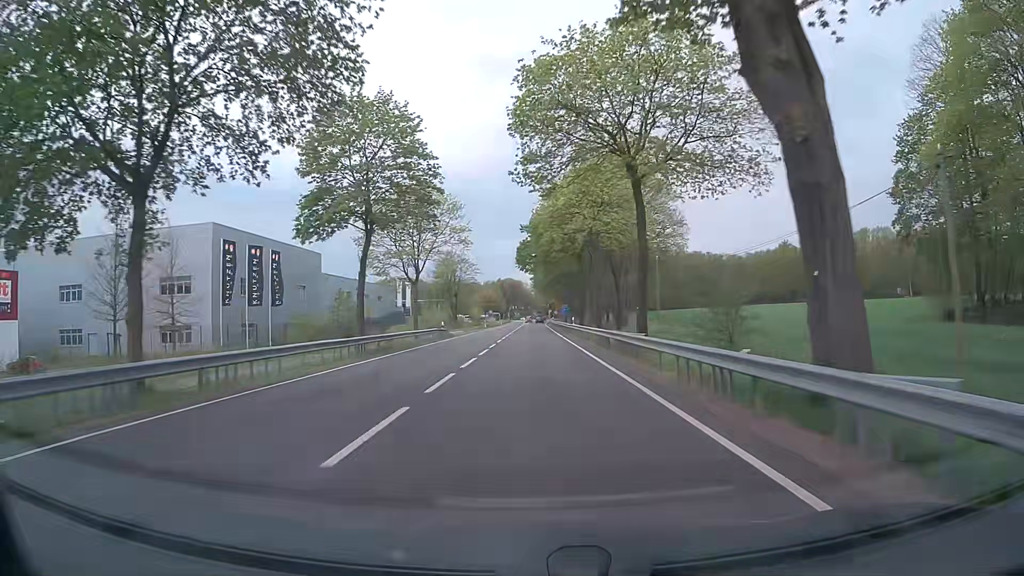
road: primary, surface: asphalt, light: Day
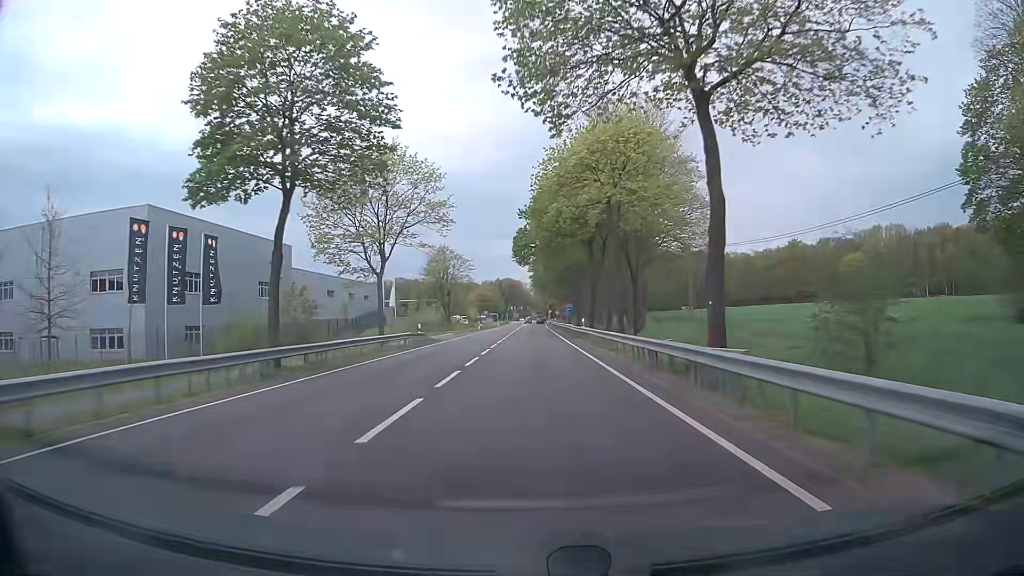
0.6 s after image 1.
(0.0, +10.8) m; 0°
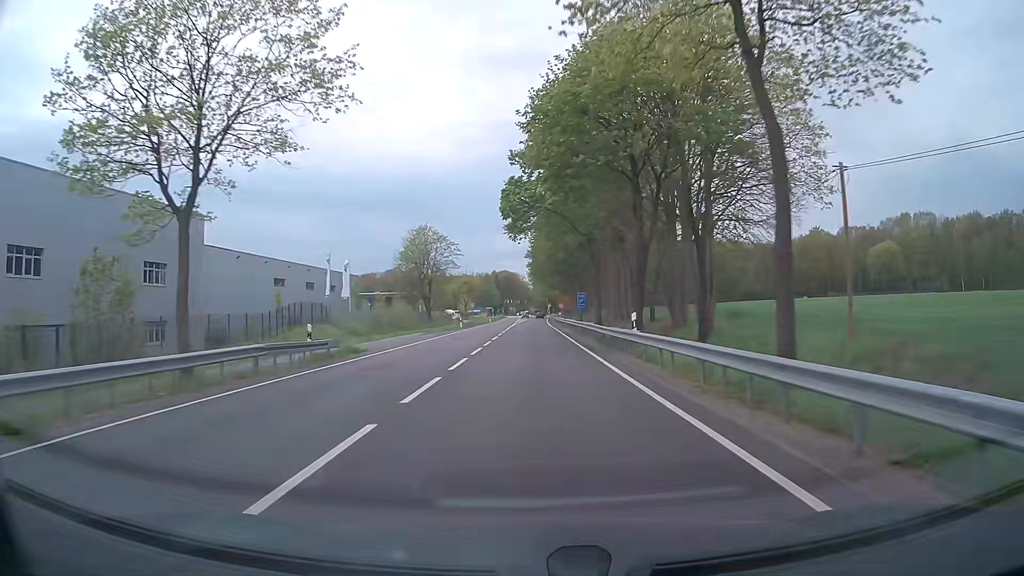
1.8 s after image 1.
(+0.1, +21.0) m; 0°
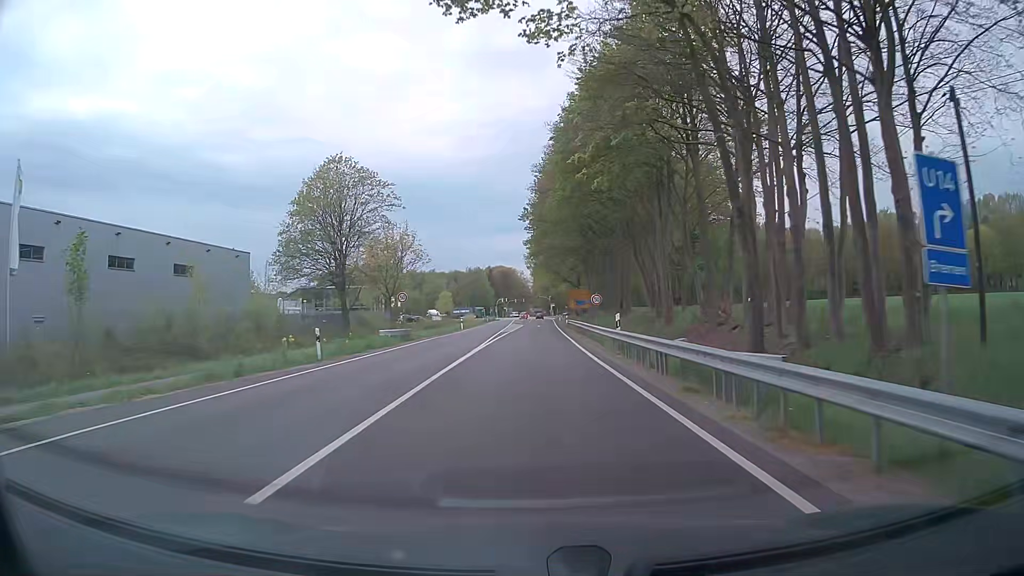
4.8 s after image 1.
(0.0, +46.9) m; 0°
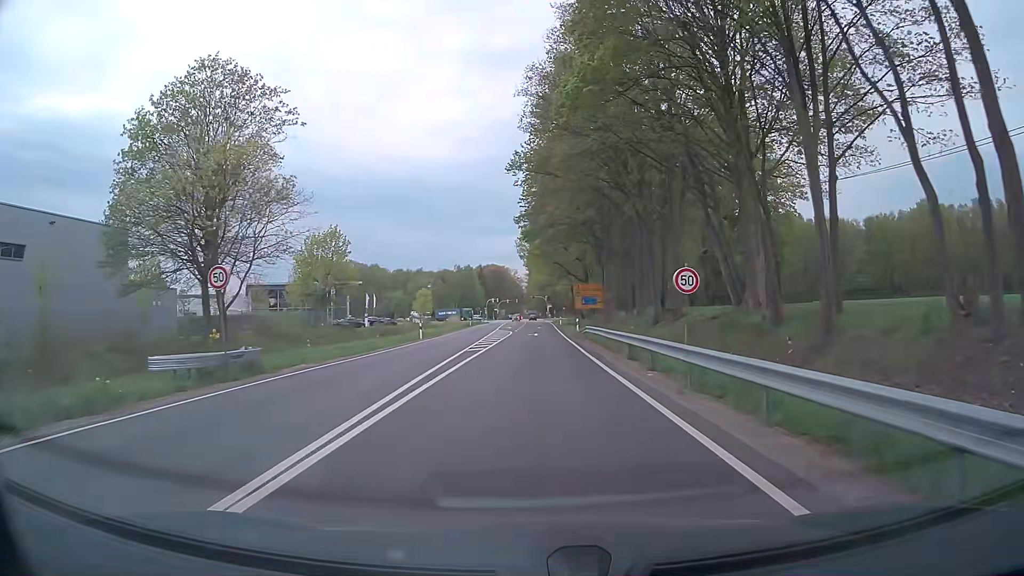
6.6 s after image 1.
(-0.1, +24.0) m; 0°
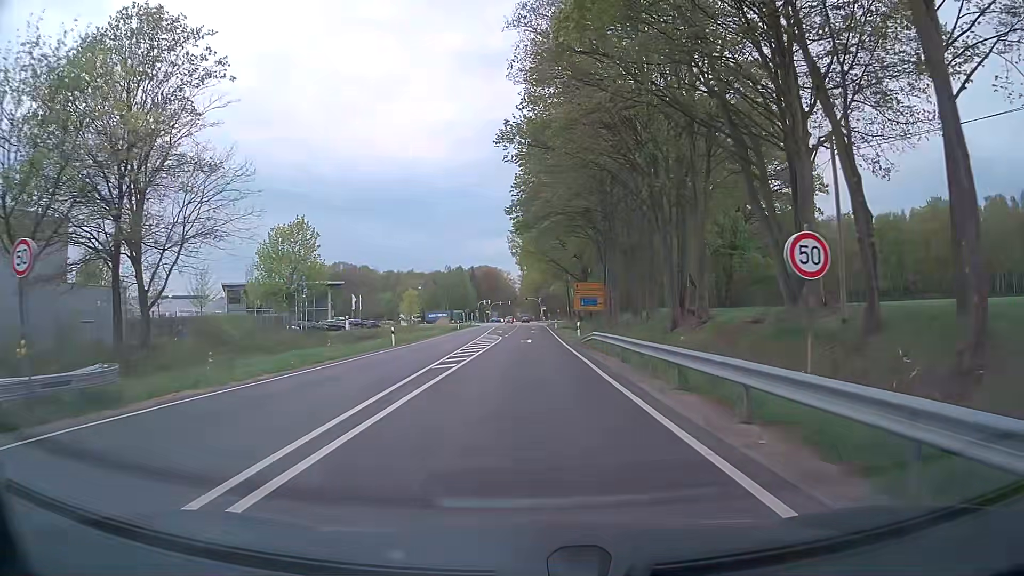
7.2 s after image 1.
(0.0, +7.6) m; +1°
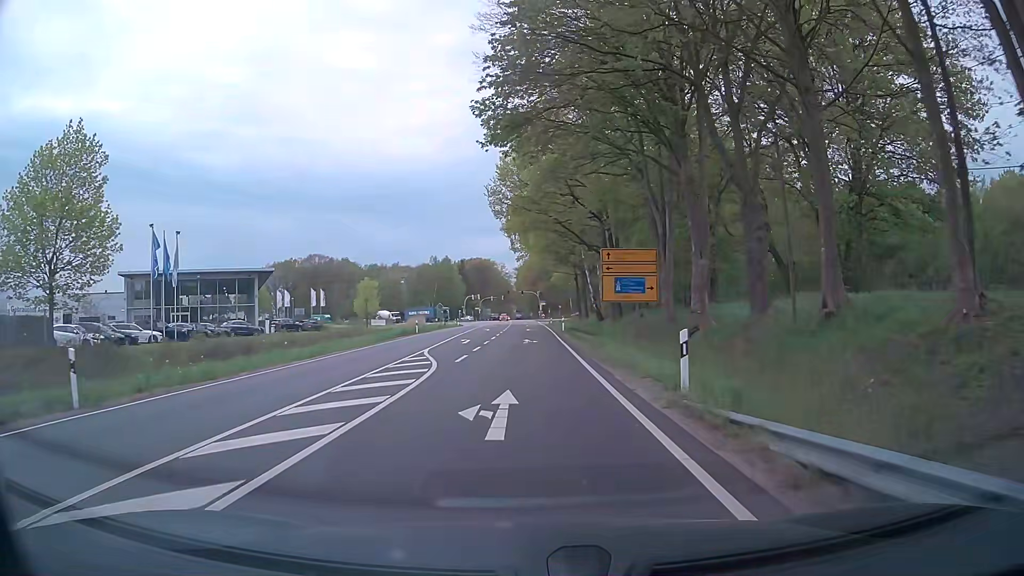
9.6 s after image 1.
(+0.1, +30.1) m; 0°
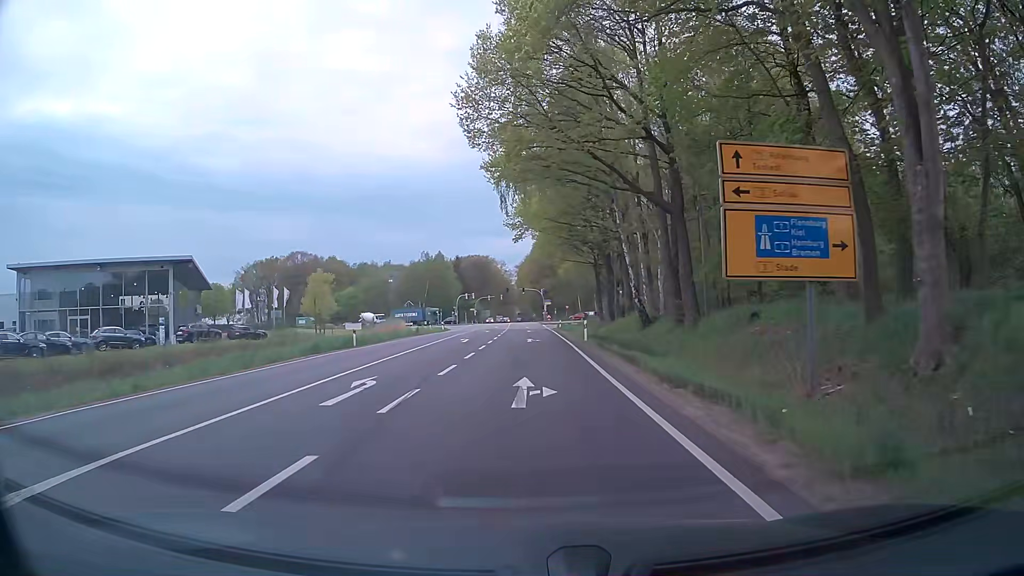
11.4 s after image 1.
(-0.1, +22.5) m; 0°
(0, +10) (0, +20) (0, +30) (0, +40) (0, +50) (0, +60) (0, +70) (0, +80) (0, +90) (-1, +100) m
